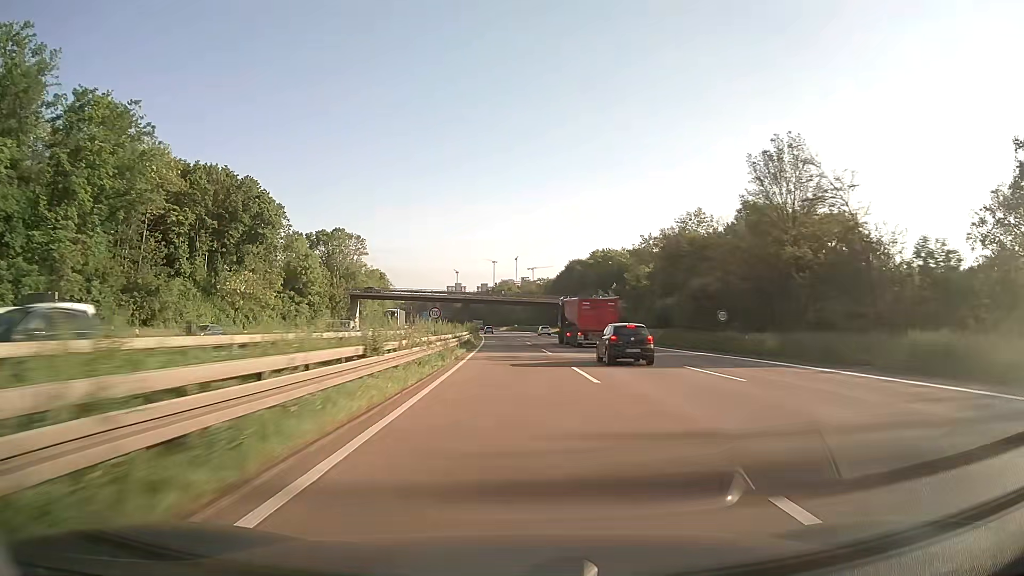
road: motorway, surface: asphalt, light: Day
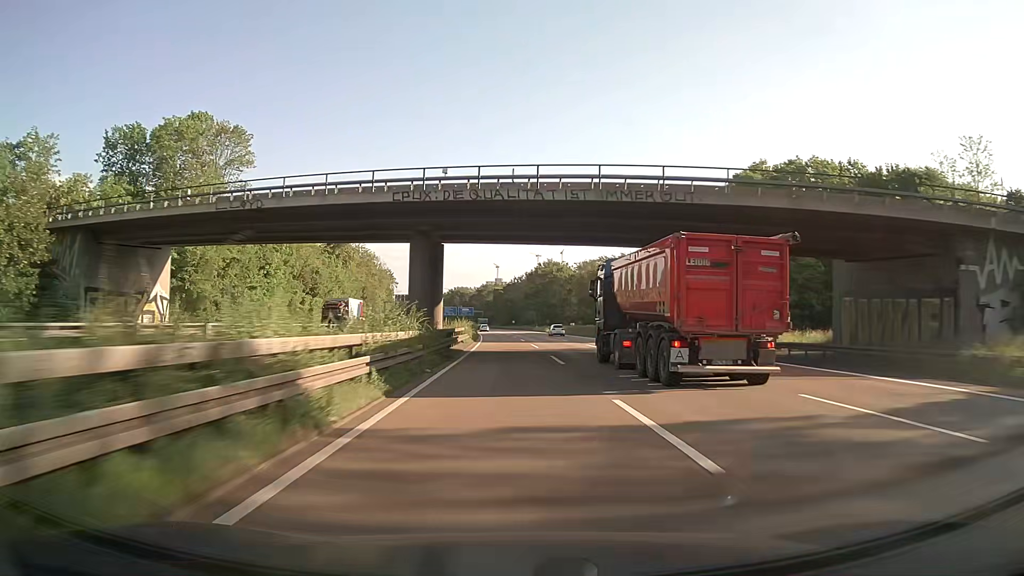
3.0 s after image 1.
(-3.2, +98.4) m; -4°
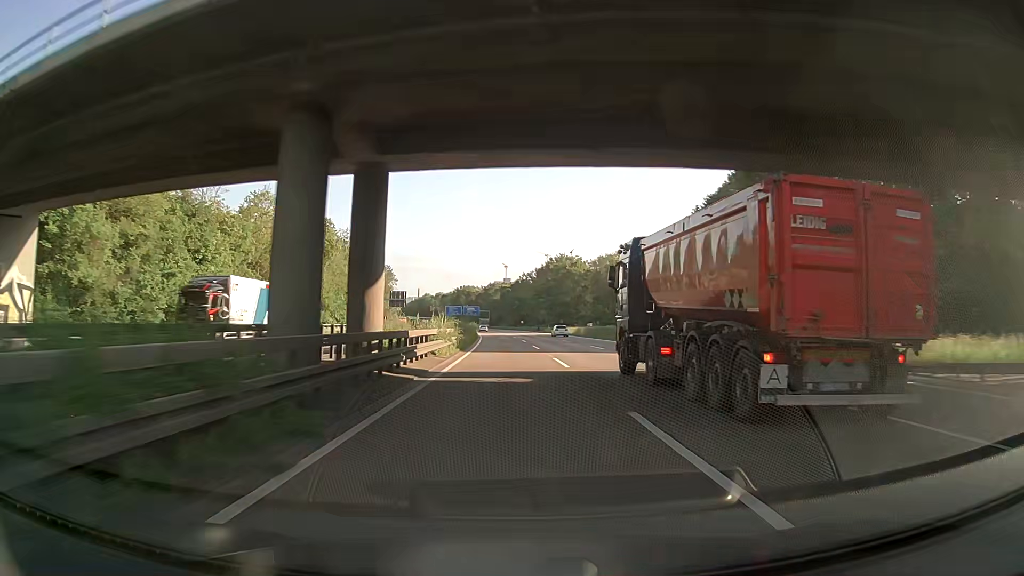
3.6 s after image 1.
(-0.1, +19.6) m; -1°
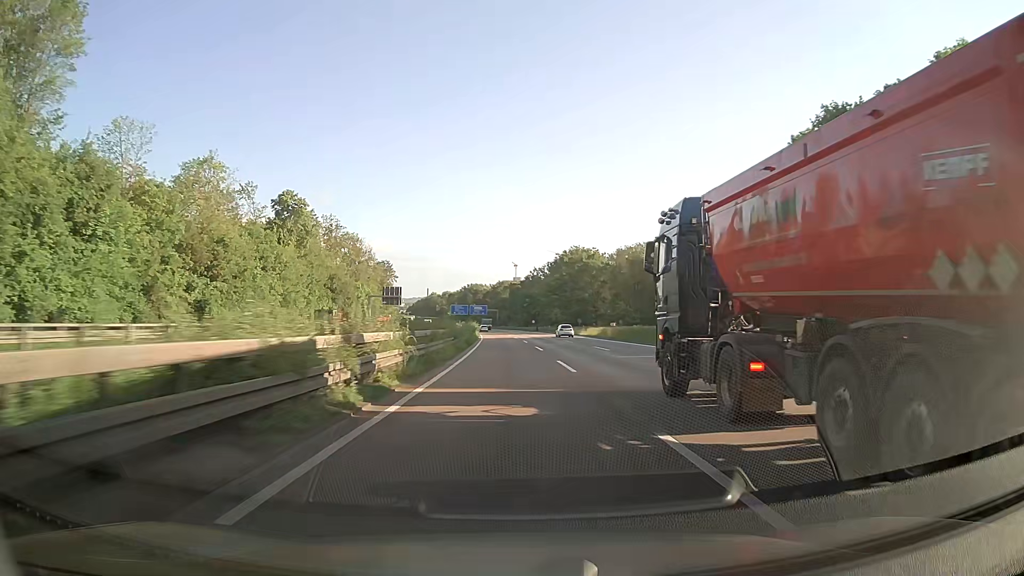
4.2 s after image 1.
(-0.1, +19.6) m; -1°
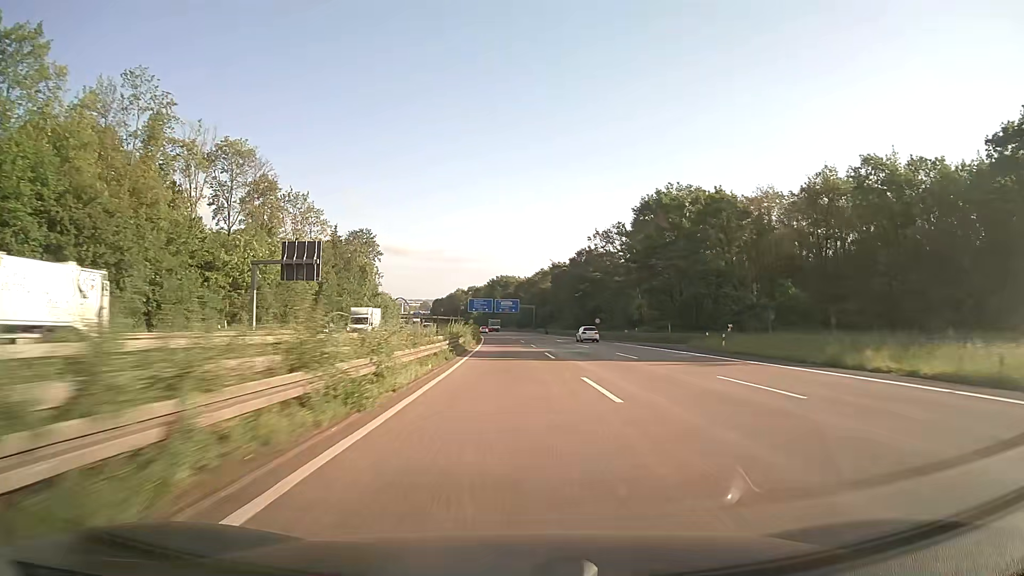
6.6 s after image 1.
(-1.7, +78.5) m; -3°
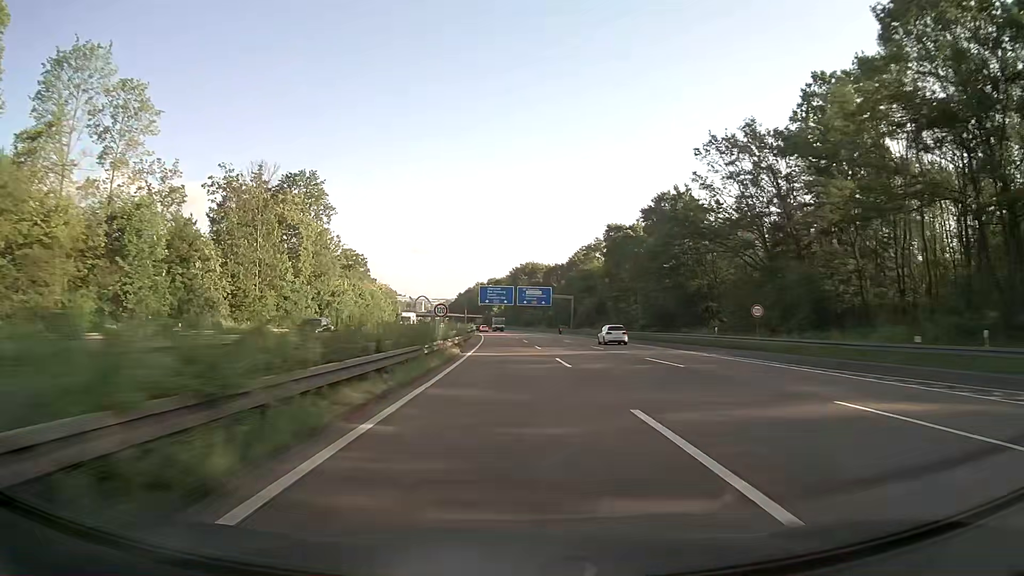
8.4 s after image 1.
(-1.1, +58.9) m; -2°
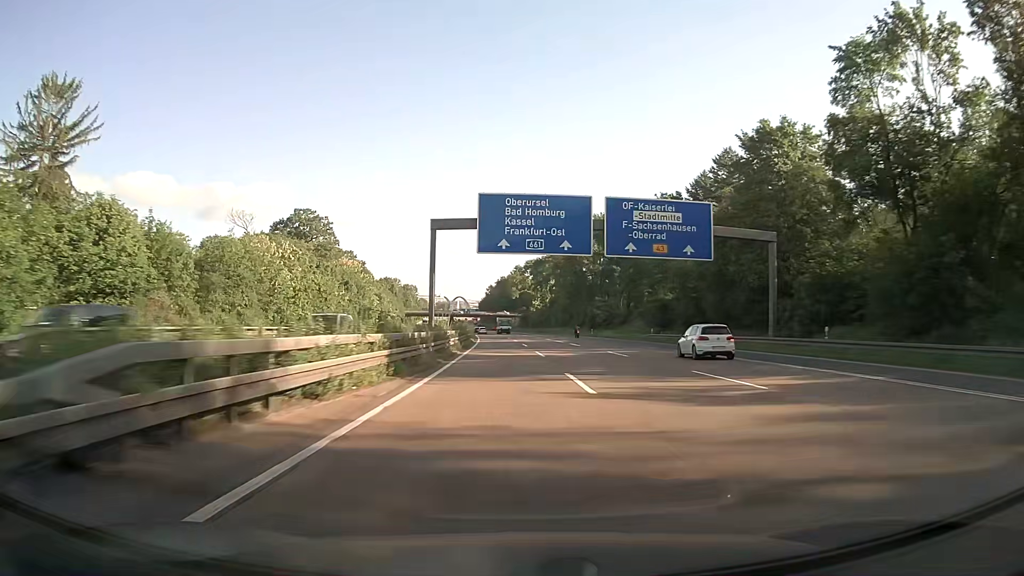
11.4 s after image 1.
(-2.9, +98.2) m; -3°
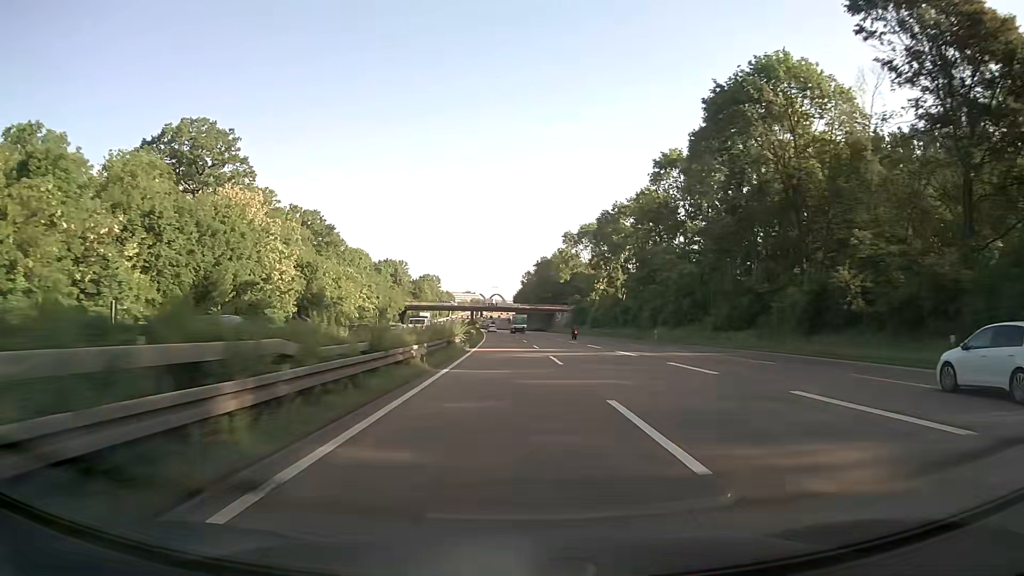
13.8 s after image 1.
(-2.6, +78.6) m; -4°
(0, +10) (0, +20) (0, +30) (0, +40) (-1, +50) (-1, +60) (-1, +70) (-2, +80) (-2, +90) (-3, +100) m
